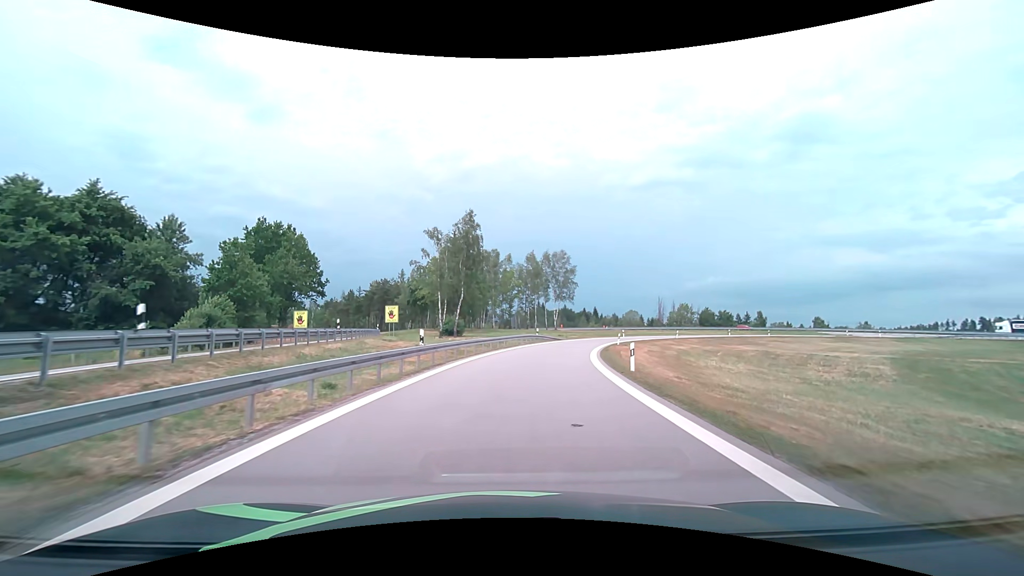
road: motorway_link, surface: asphalt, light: Day
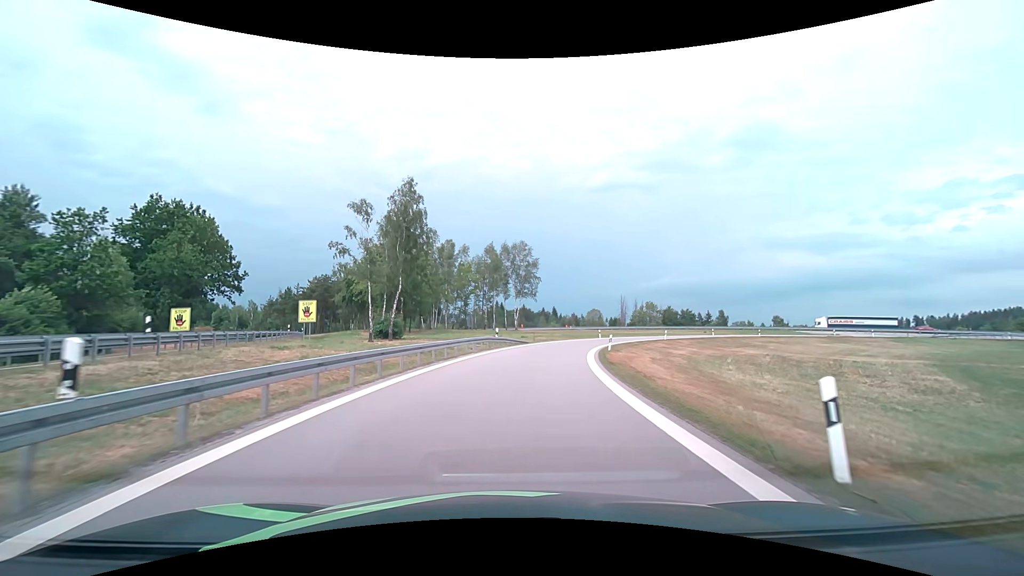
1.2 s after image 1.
(+0.6, +12.7) m; +5°
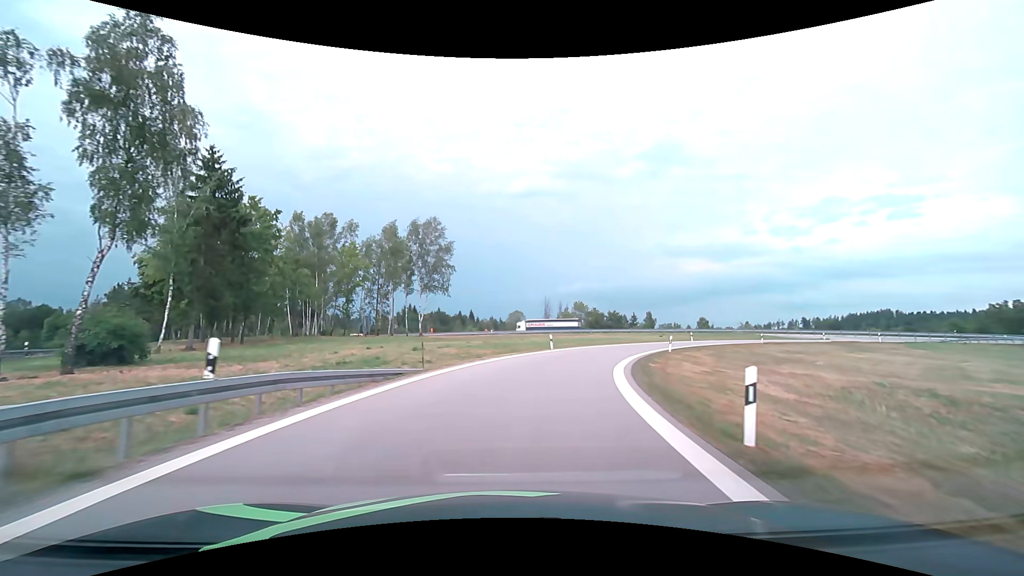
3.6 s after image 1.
(+2.0, +25.0) m; +9°
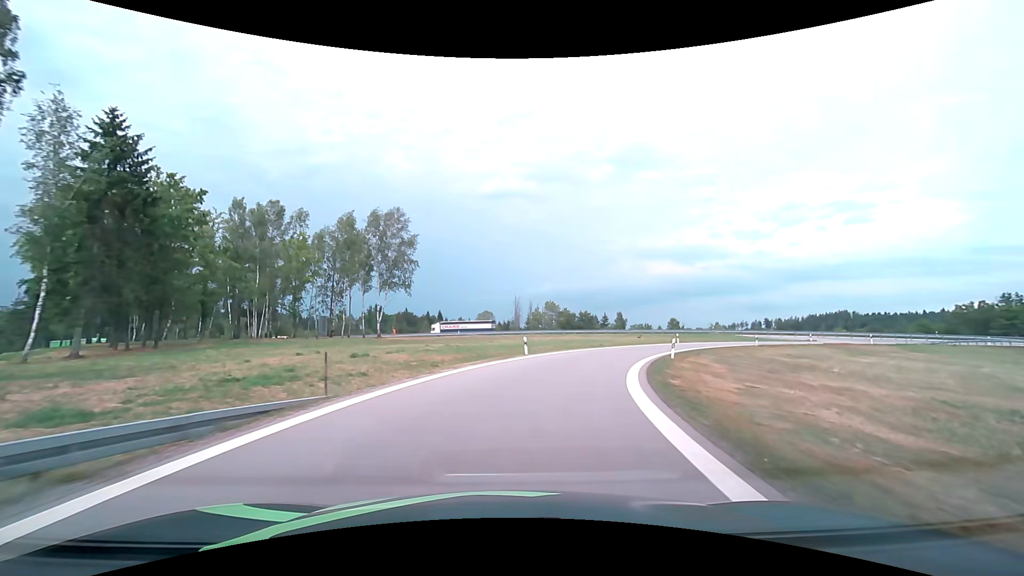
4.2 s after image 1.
(+0.2, +6.2) m; +3°
